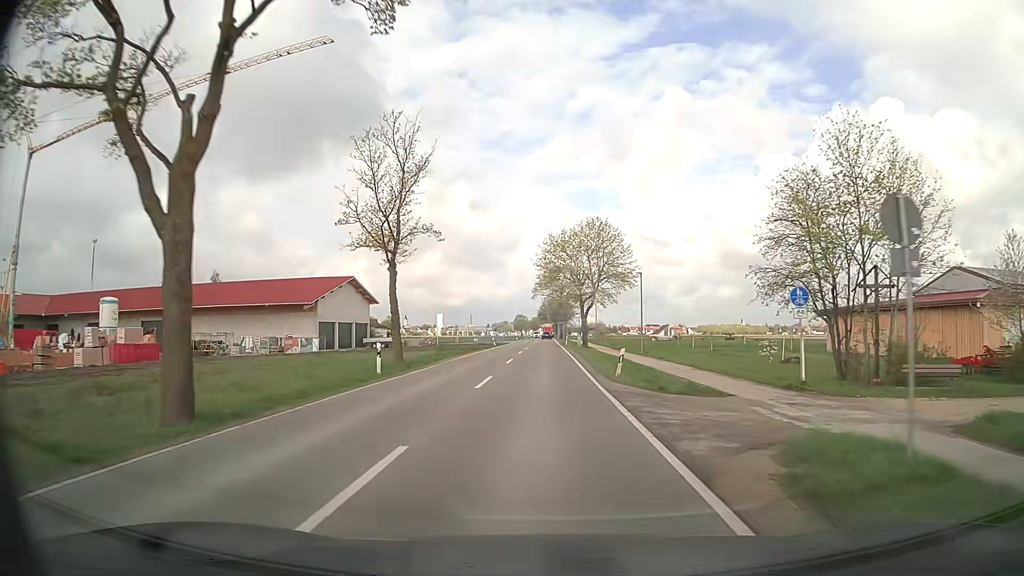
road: secondary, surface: asphalt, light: Day
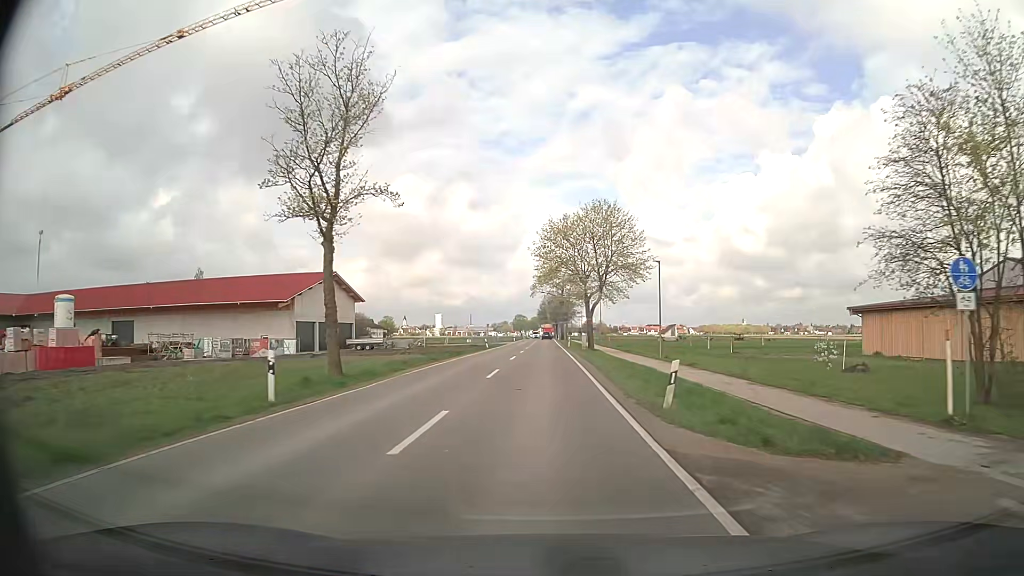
(0.0, +8.7) m; 0°
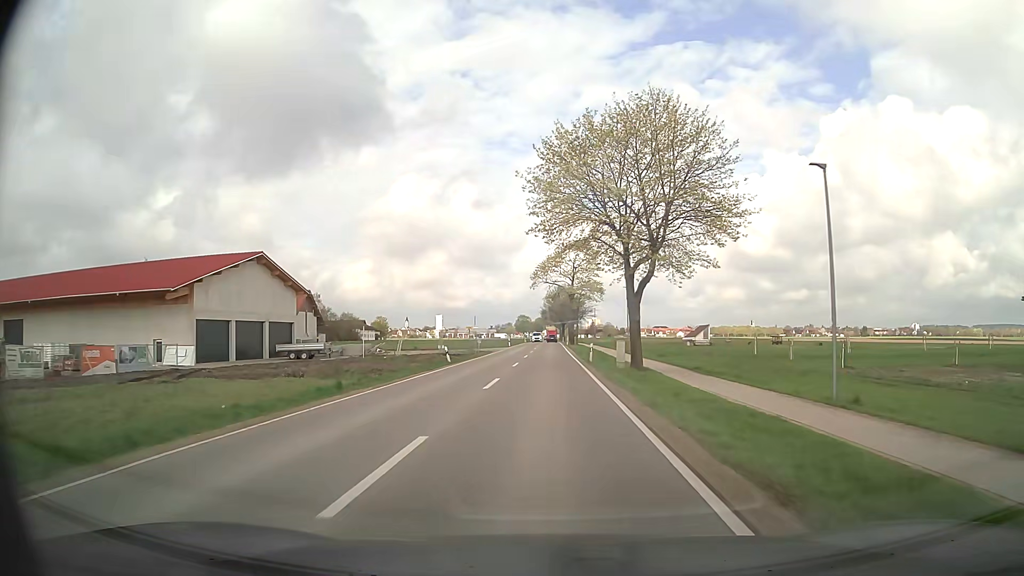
(-0.1, +26.6) m; 0°
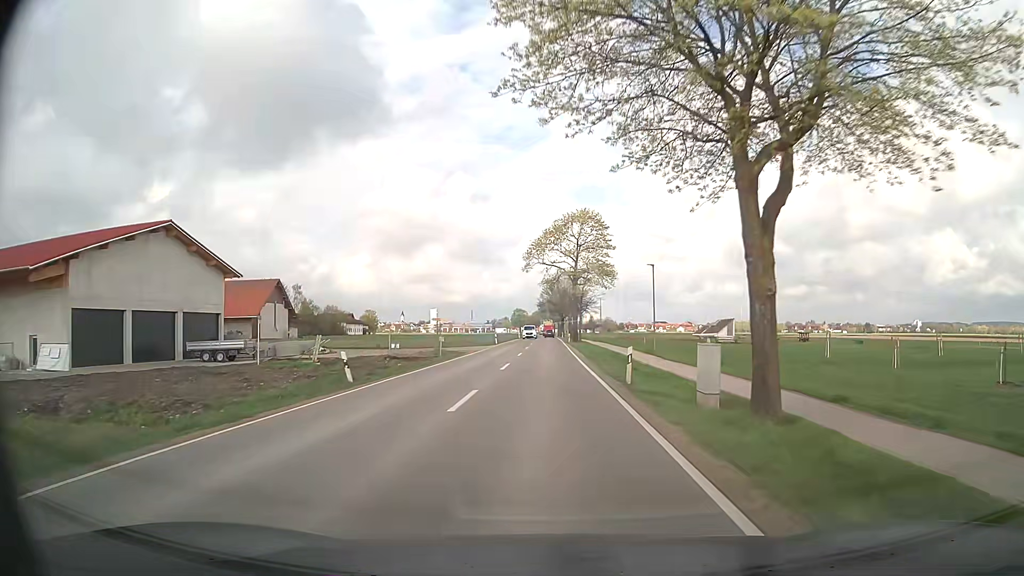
(0.0, +17.9) m; 0°
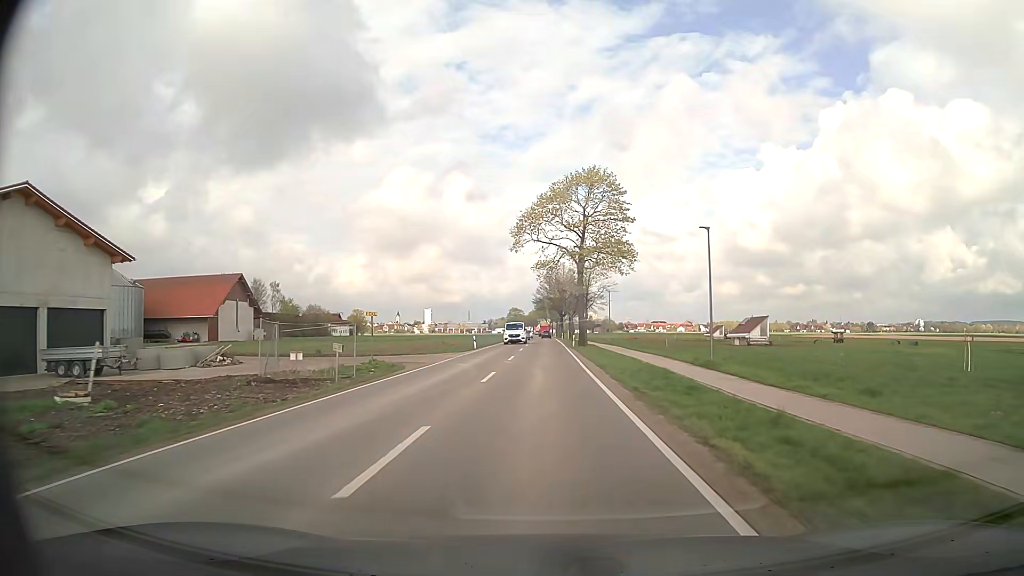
(0.0, +17.6) m; 0°
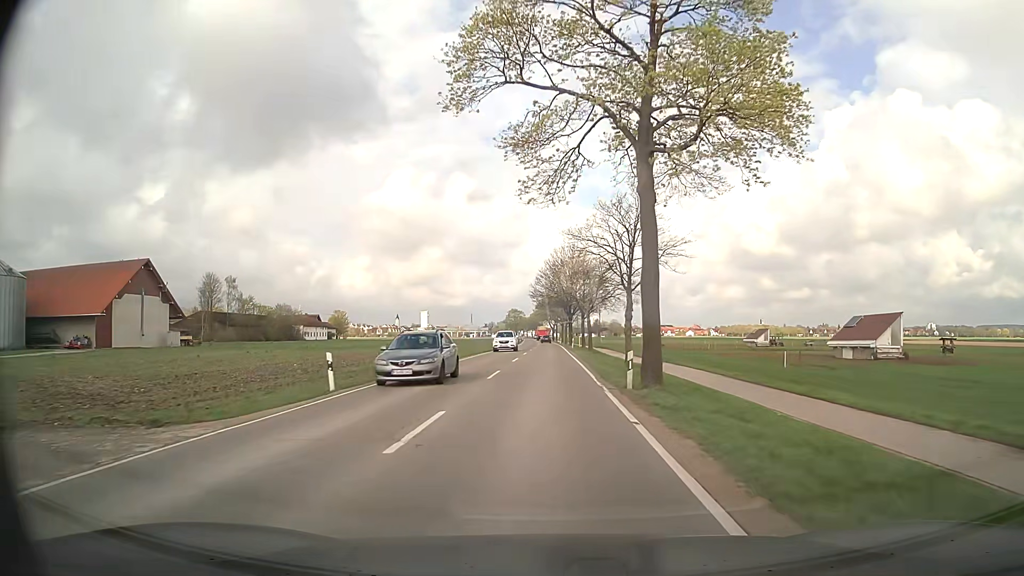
(+0.2, +34.1) m; 0°
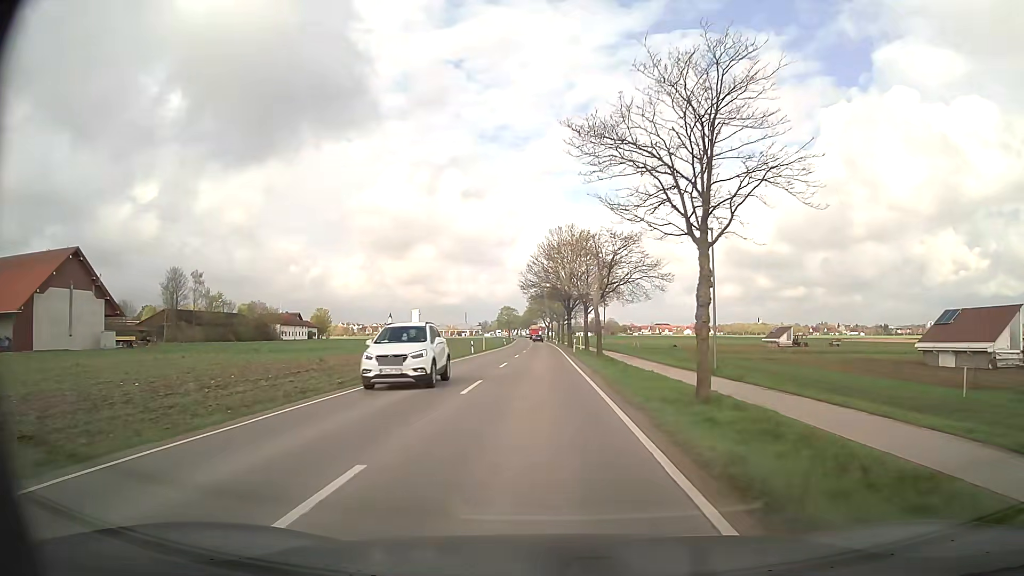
(+0.1, +16.6) m; 0°
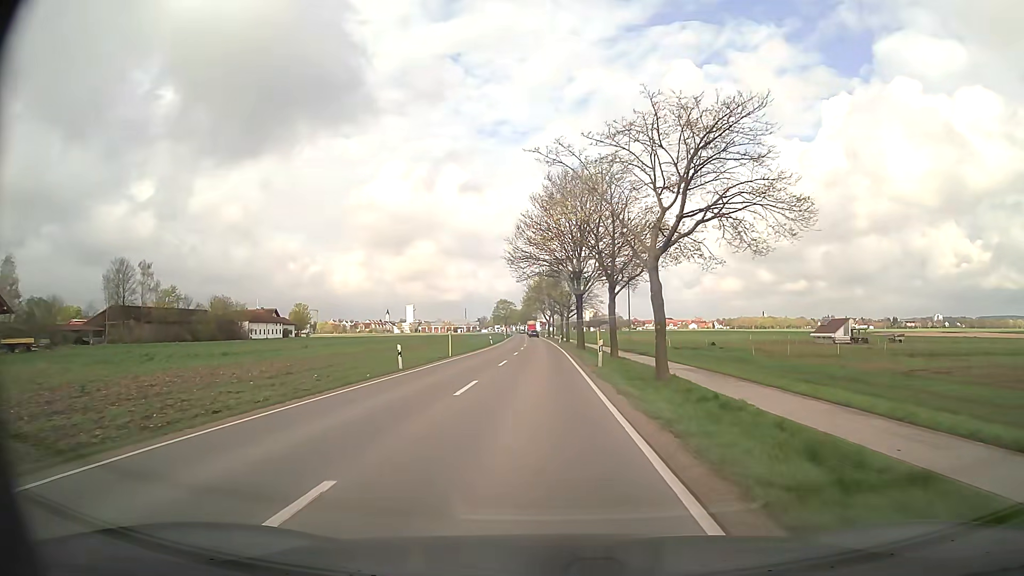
(0.0, +24.8) m; 0°
(0, +10) (0, +20) (0, +30) (0, +40) (0, +50) (-1, +60) (-1, +70) (-1, +80) (-1, +90) (-2, +100) m
